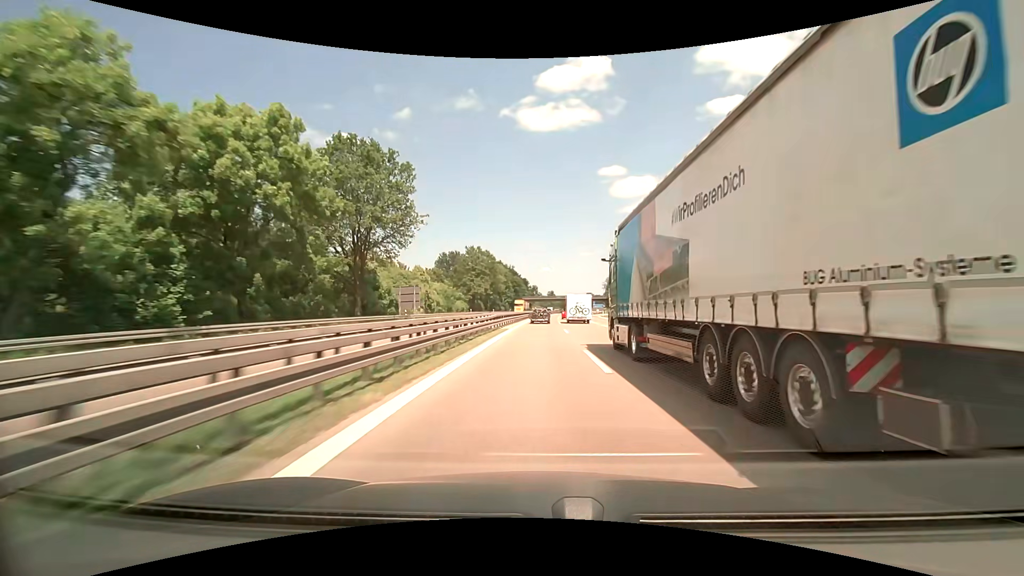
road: motorway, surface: asphalt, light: Day
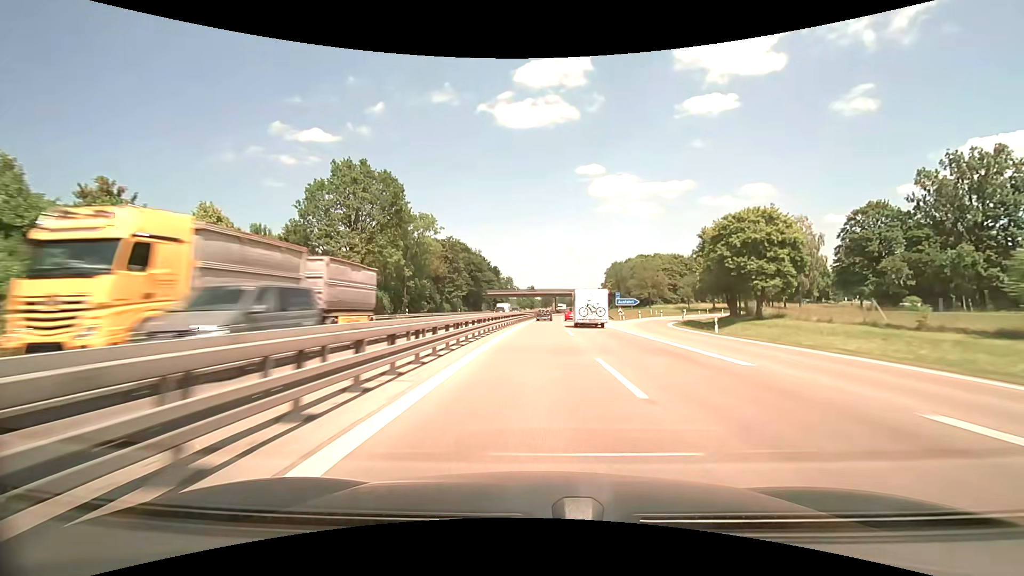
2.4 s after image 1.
(+1.6, +75.1) m; +2°
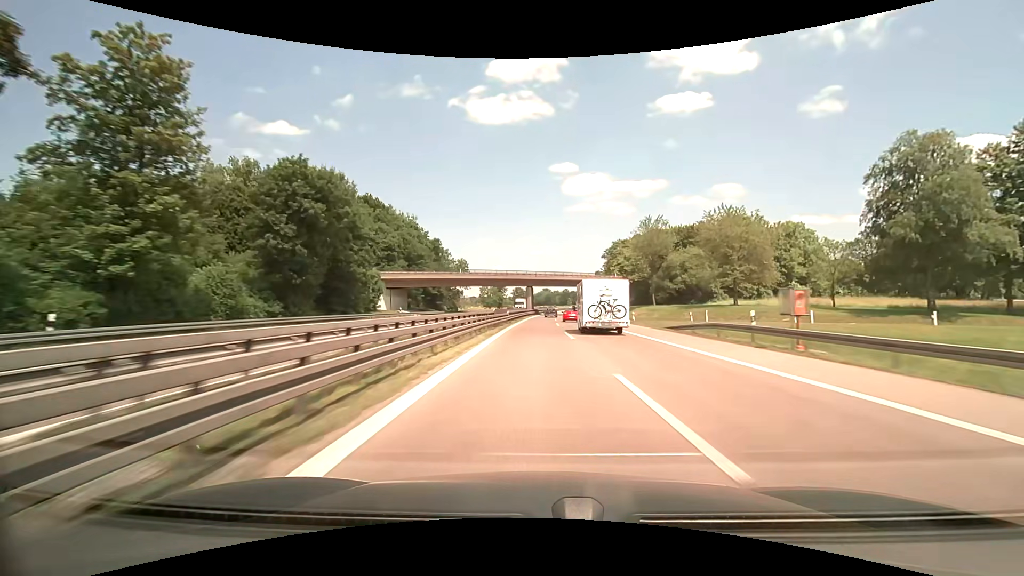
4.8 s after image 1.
(+2.0, +75.5) m; +3°
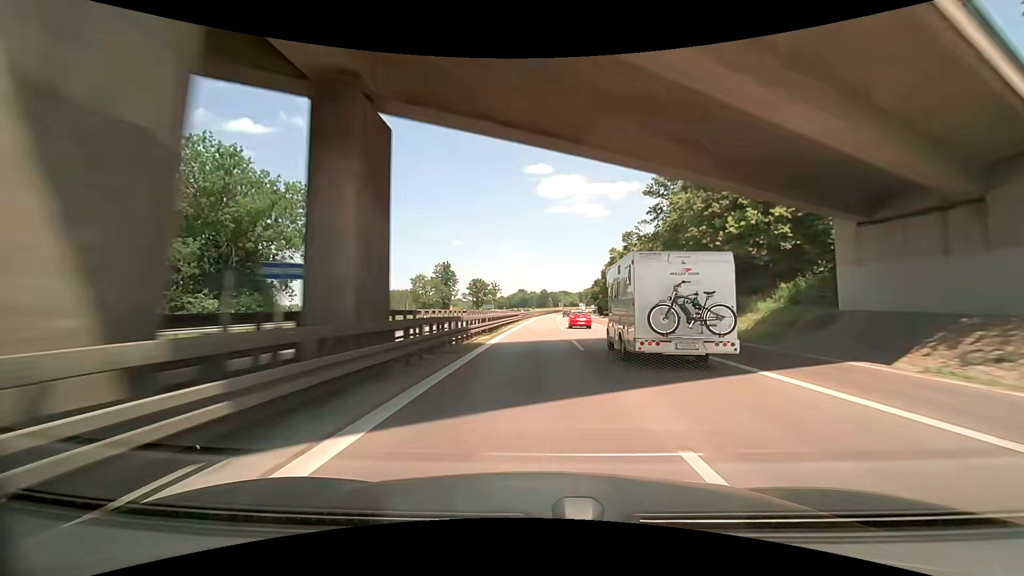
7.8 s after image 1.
(+3.0, +94.6) m; +3°
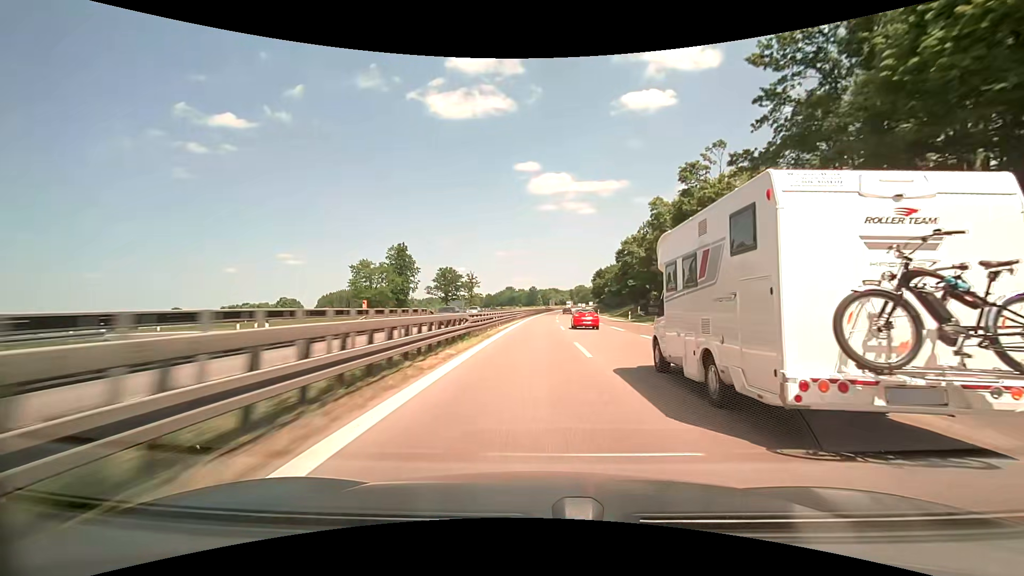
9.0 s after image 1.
(+0.4, +39.2) m; +1°
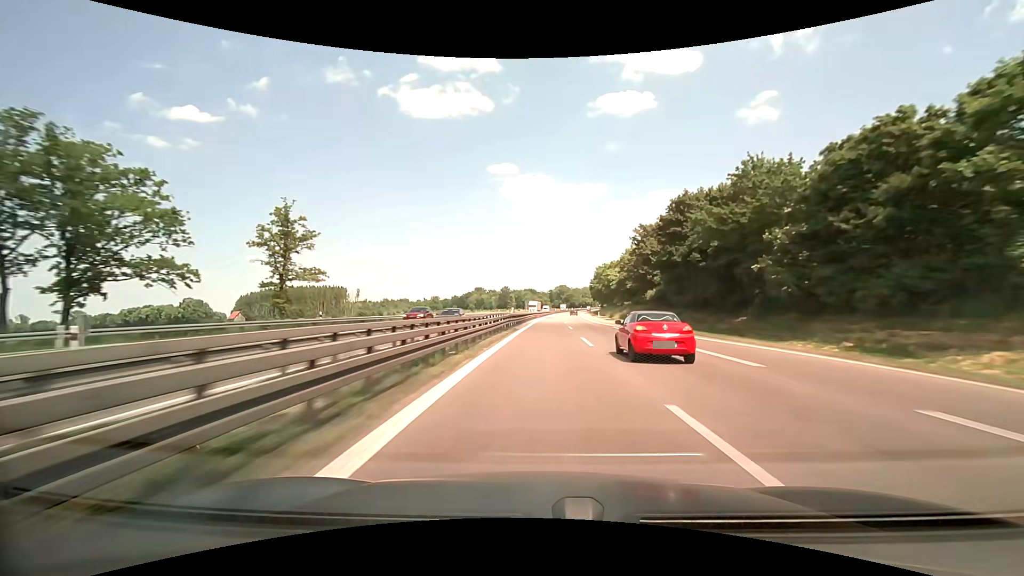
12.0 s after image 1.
(+2.9, +103.4) m; +3°
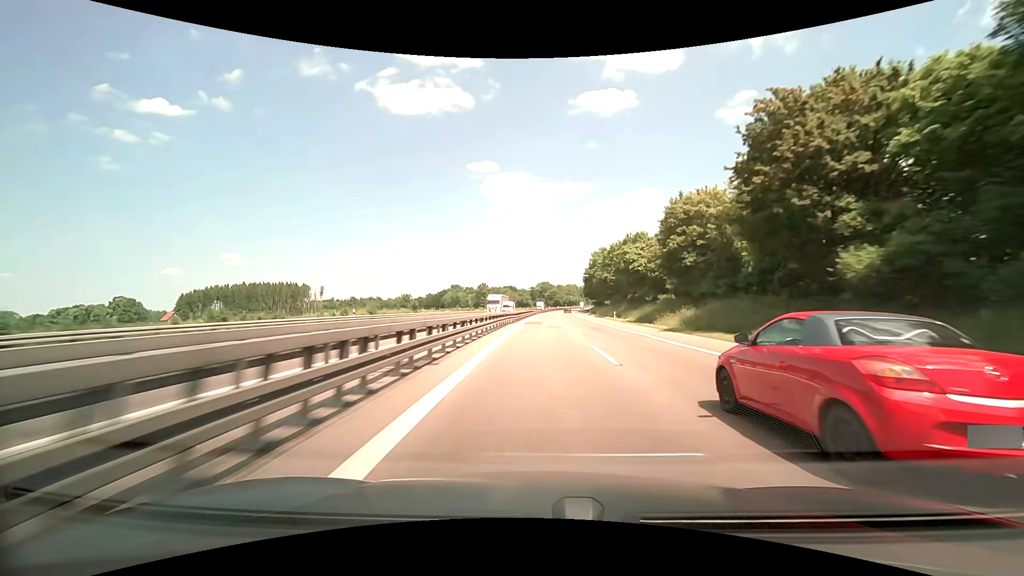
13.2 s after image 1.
(+0.2, +43.1) m; +1°
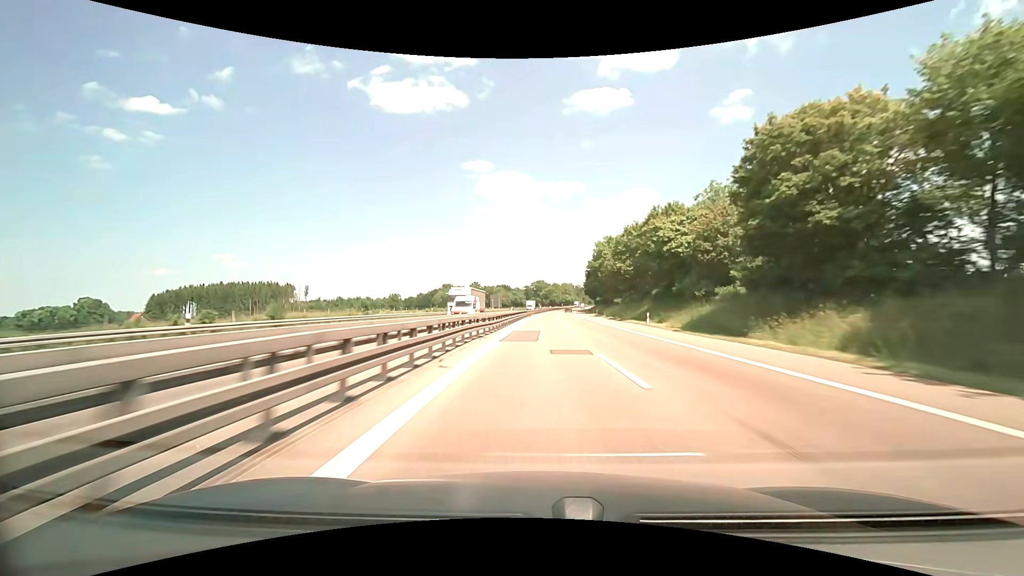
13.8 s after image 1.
(+0.2, +21.6) m; +1°
(0, +10) (0, +20) (0, +30) (0, +40) (0, +50) (+1, +60) (+1, +70) (+1, +80) (+2, +90) (+2, +100) m
